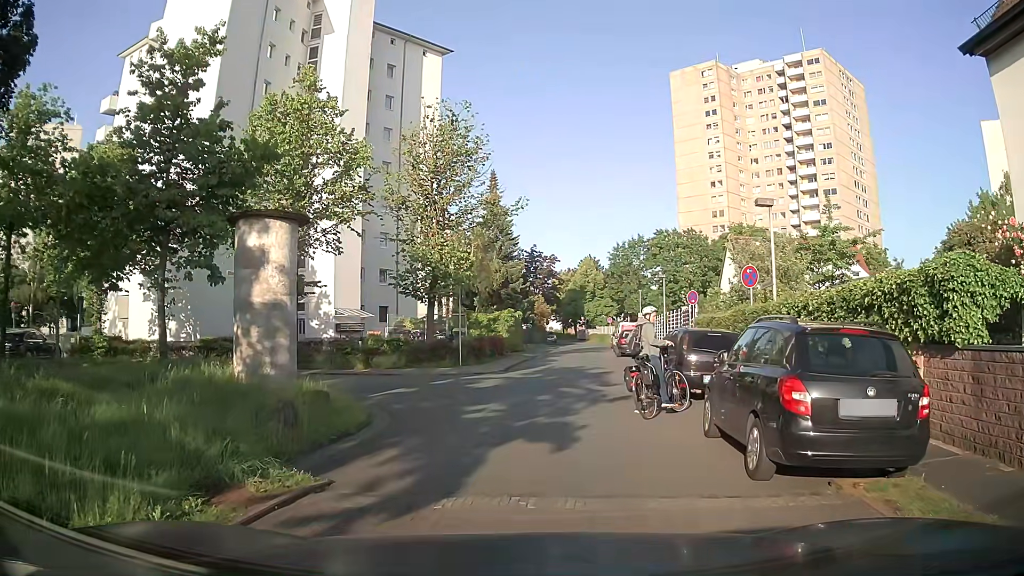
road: residential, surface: asphalt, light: Day
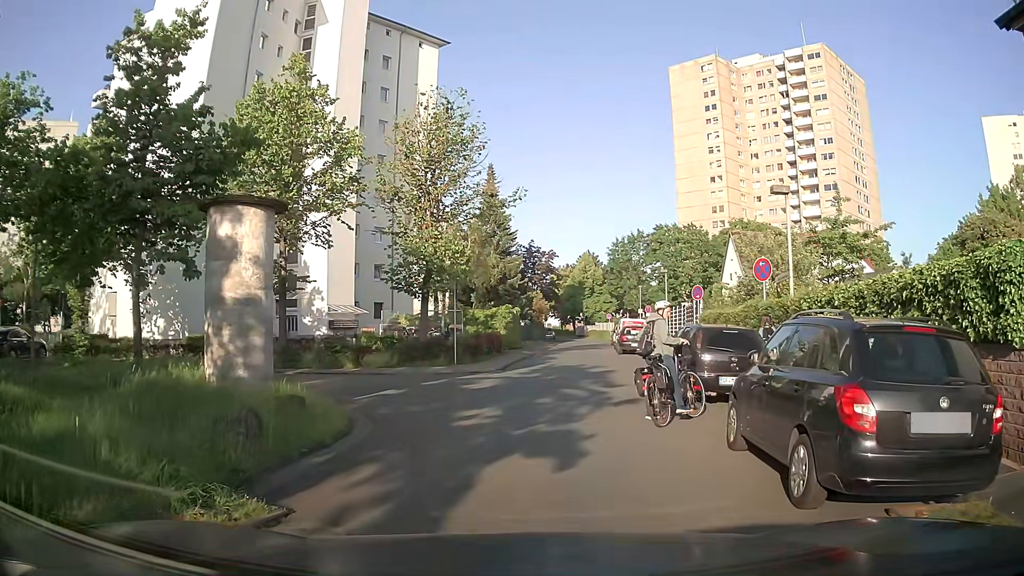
(+0.1, +1.1) m; +2°
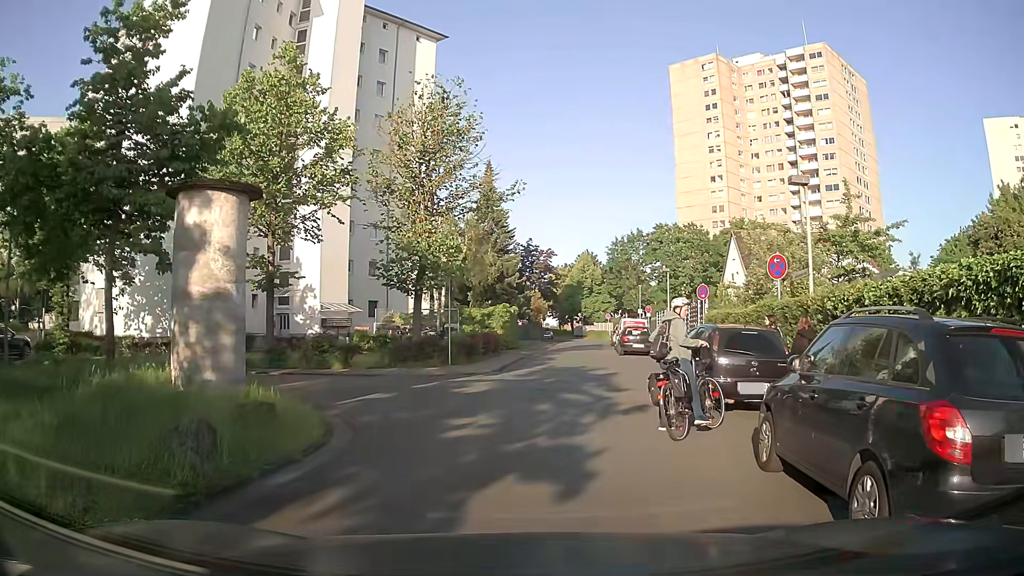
(0.0, +1.1) m; +1°
